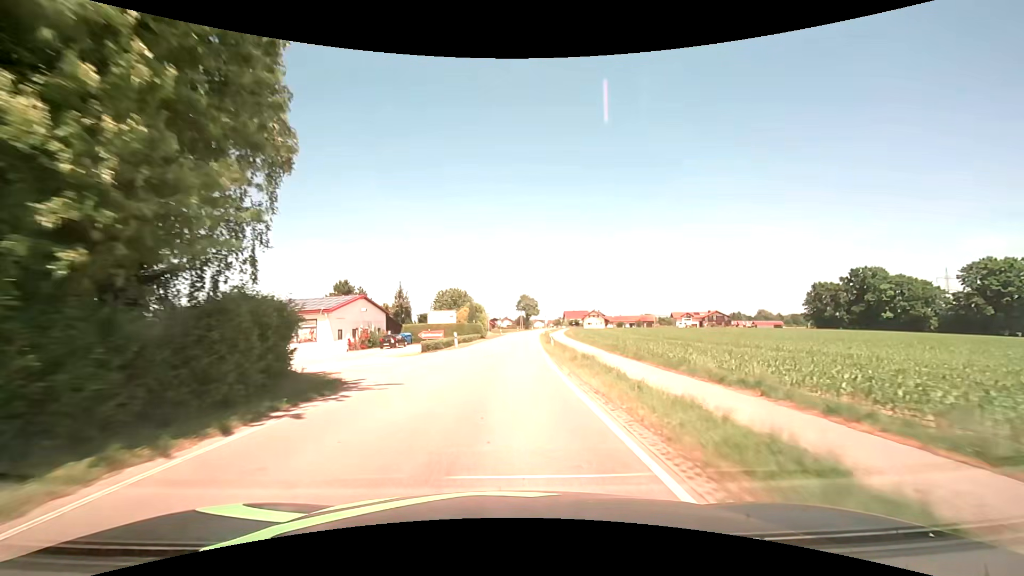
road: secondary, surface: asphalt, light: Day
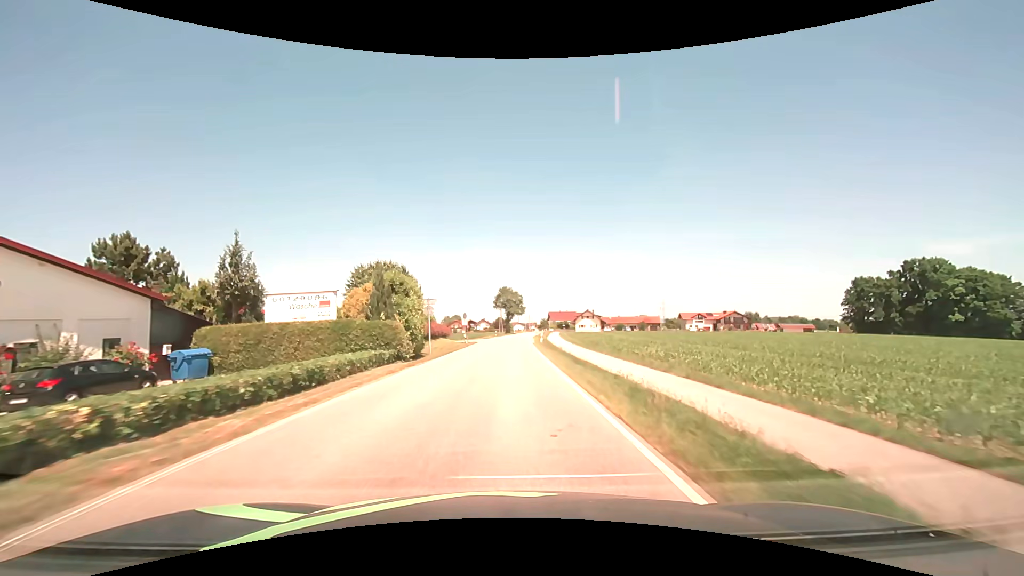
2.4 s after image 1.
(+0.7, +36.4) m; +2°
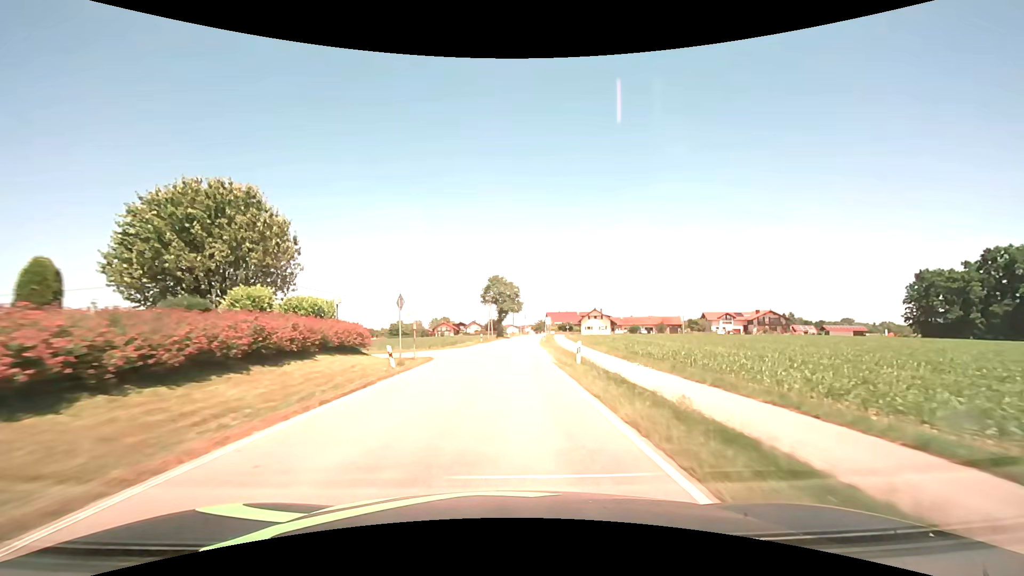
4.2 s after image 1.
(+0.2, +27.6) m; +1°
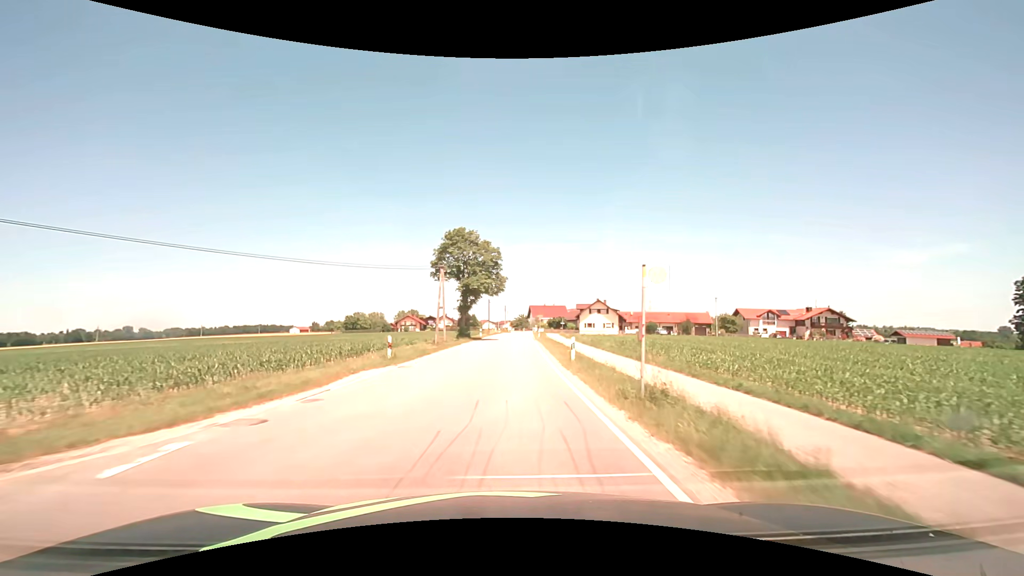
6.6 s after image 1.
(+0.6, +36.5) m; +2°
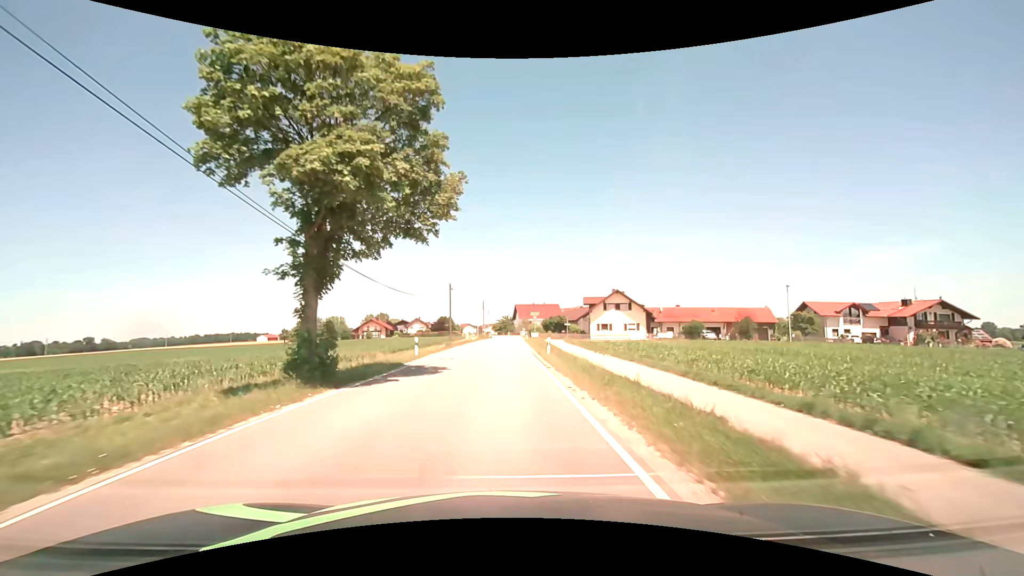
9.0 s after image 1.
(+1.0, +33.3) m; +2°
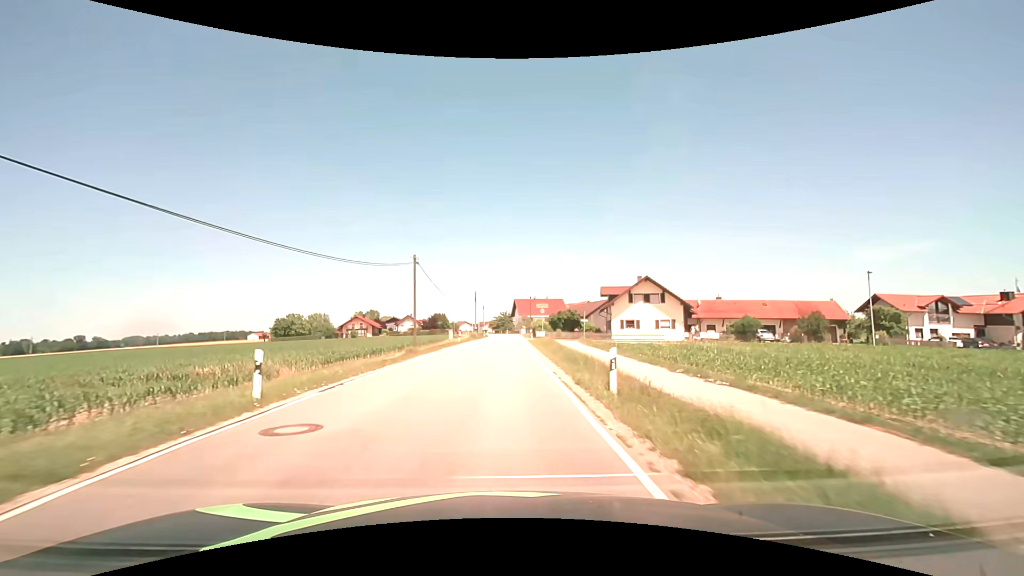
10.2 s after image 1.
(+0.1, +16.6) m; 0°
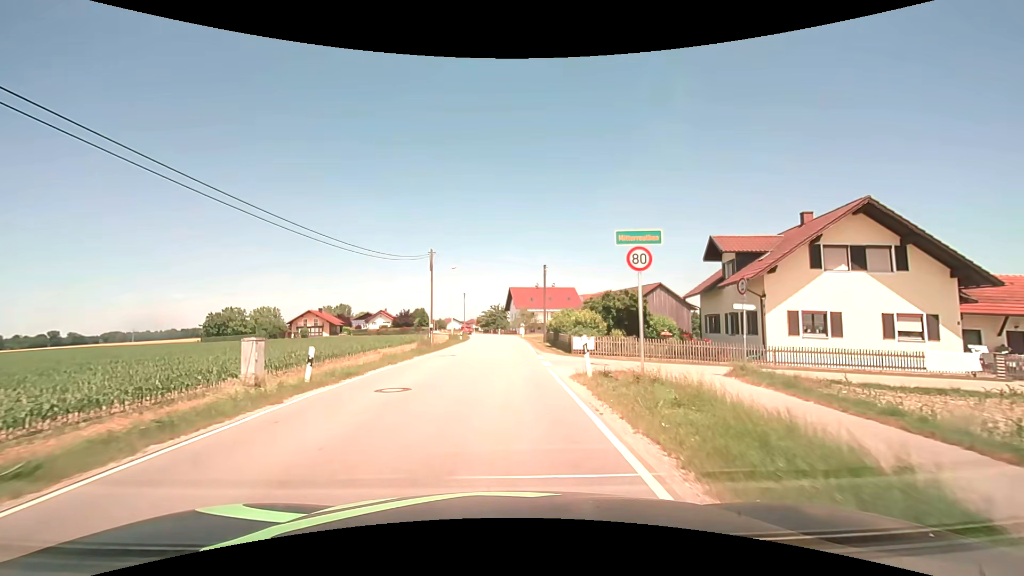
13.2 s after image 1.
(+0.4, +35.4) m; +1°
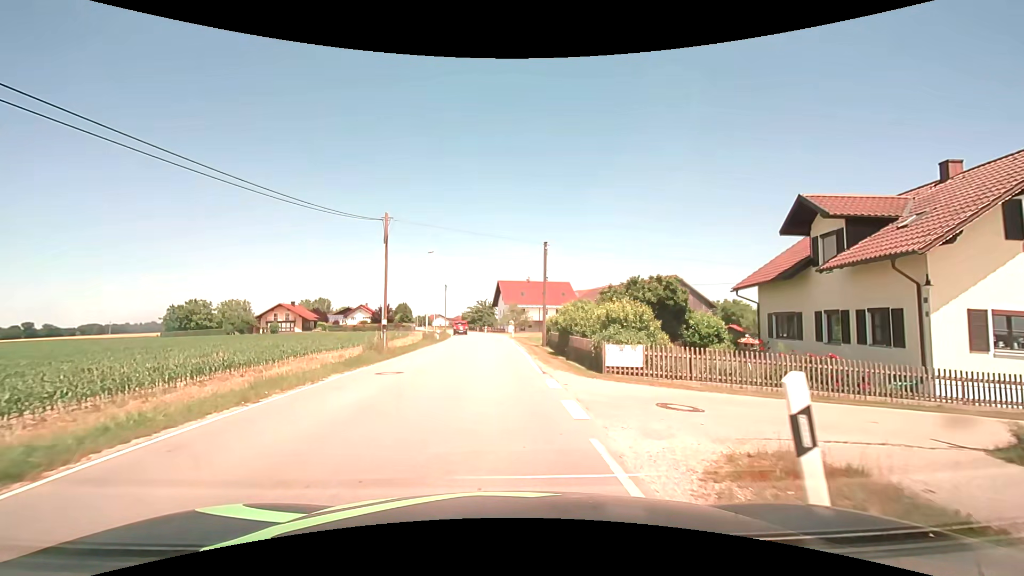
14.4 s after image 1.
(+0.1, +9.2) m; +1°
(+1, +10) (0, +20) (-1, +30) (-1, +40) (-2, +50) (-2, +60) (-3, +70) (-5, +79) (-6, +89) (-8, +99) m
